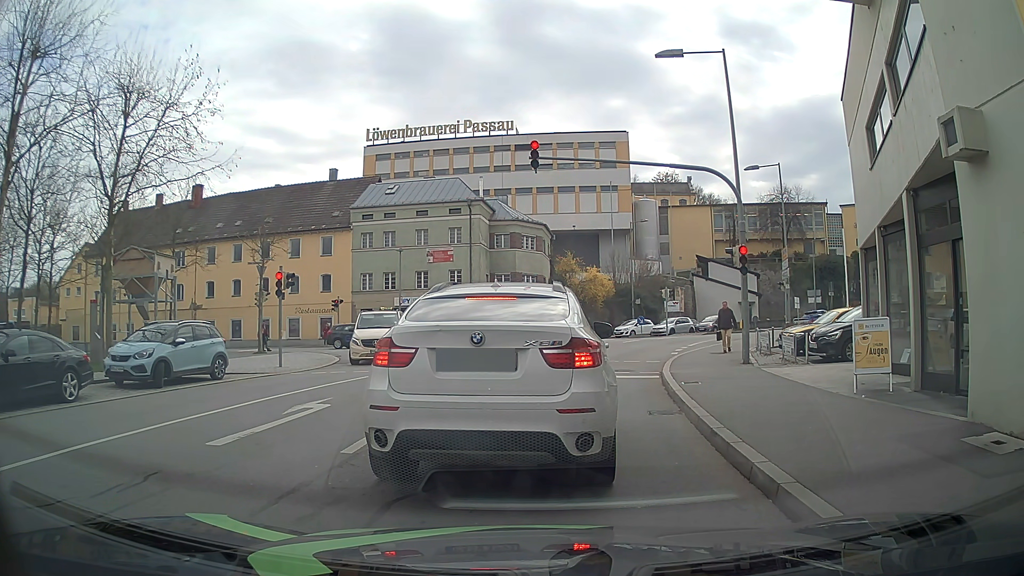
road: residential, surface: asphalt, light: Day
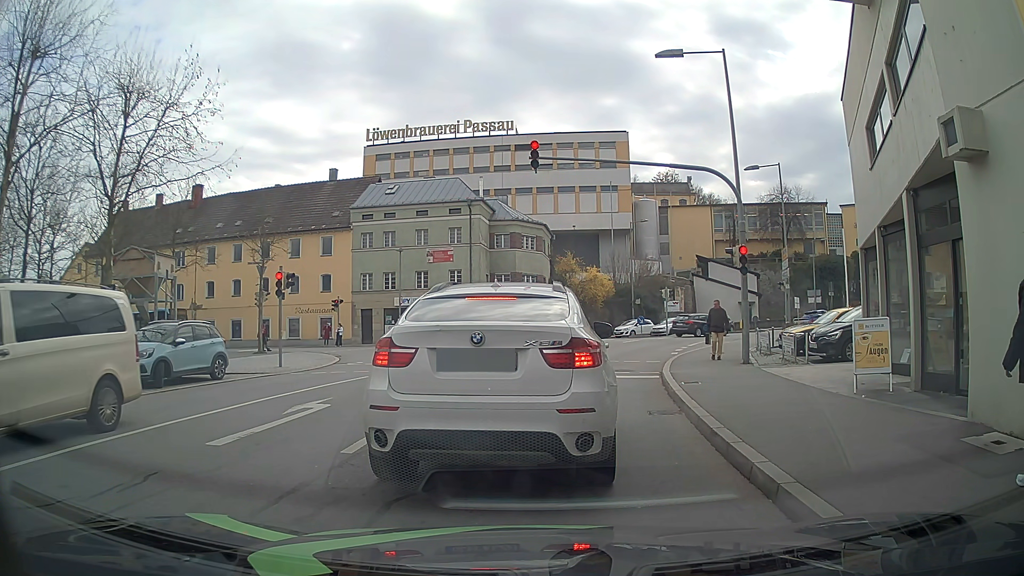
(0.0, 0.0) m; 0°
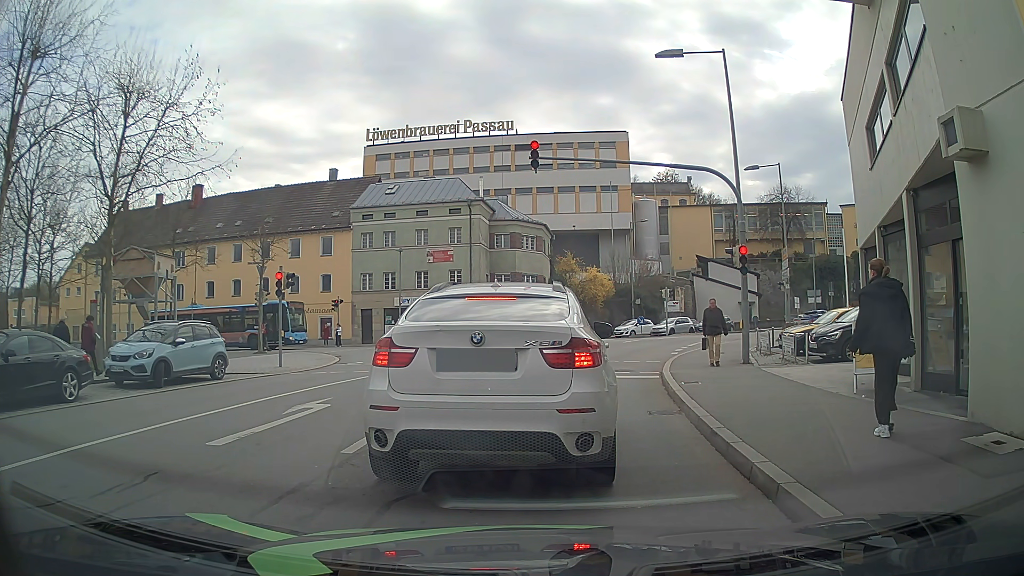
(0.0, 0.0) m; 0°
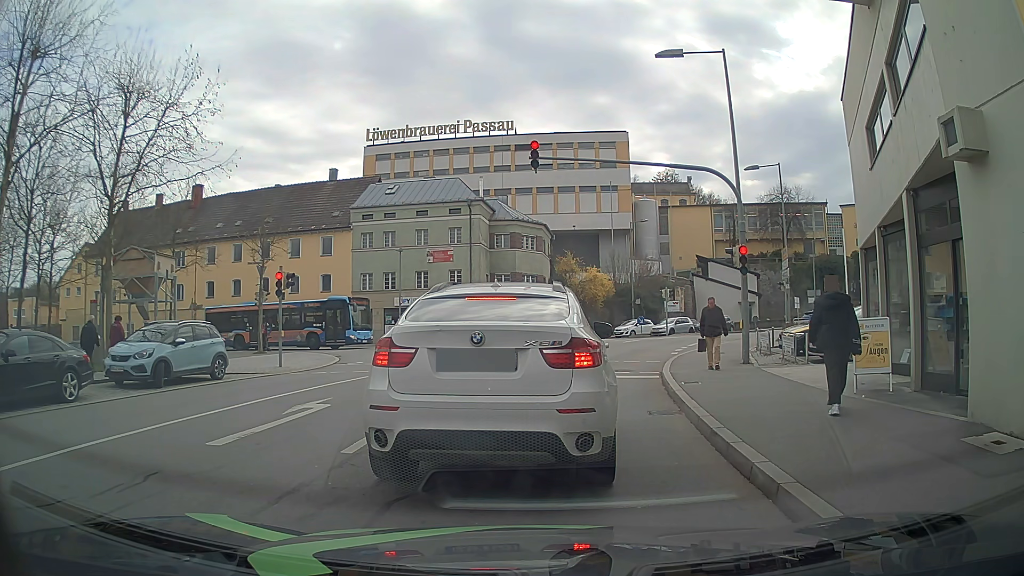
(0.0, 0.0) m; 0°
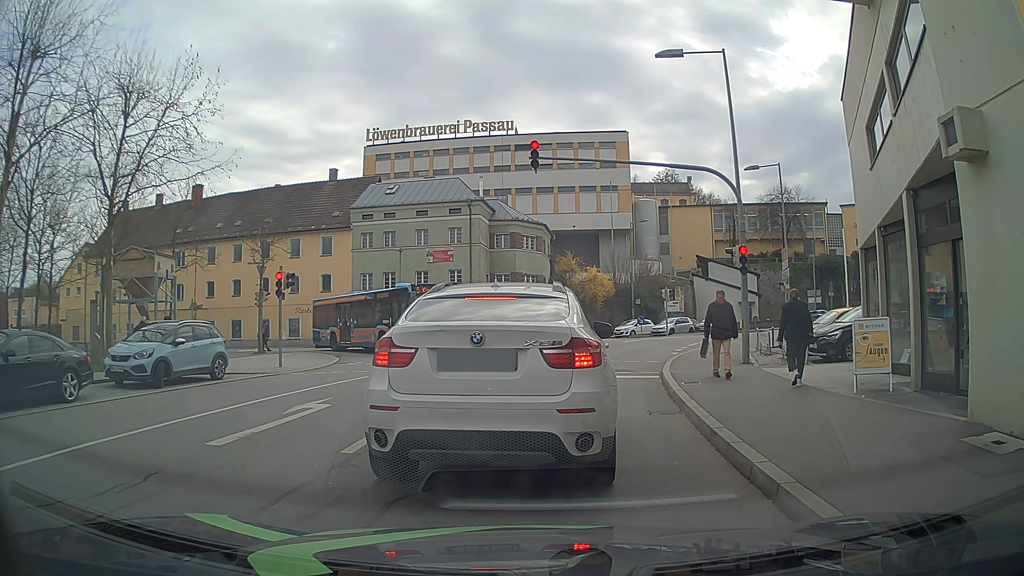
(0.0, 0.0) m; 0°
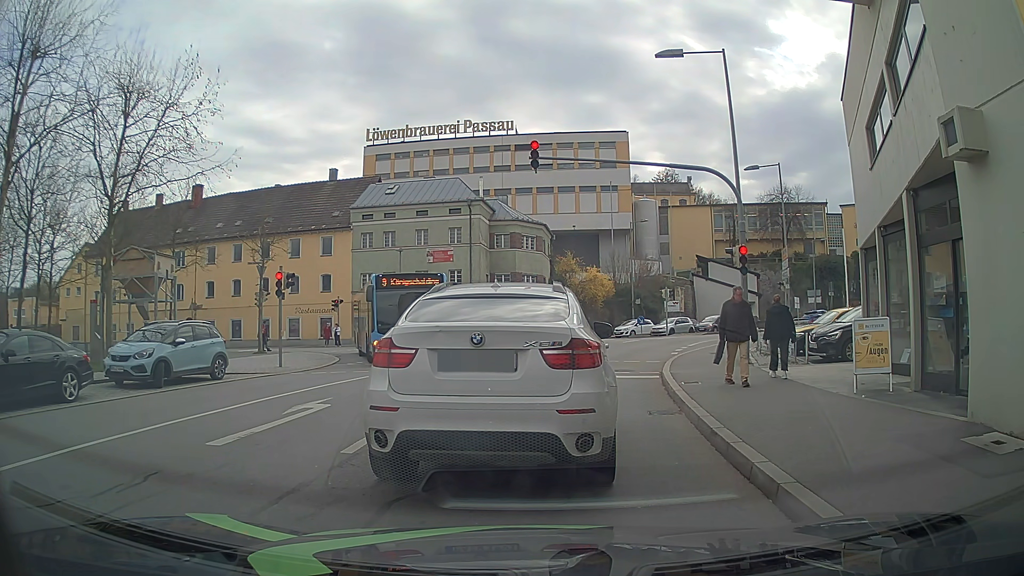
(0.0, 0.0) m; 0°
